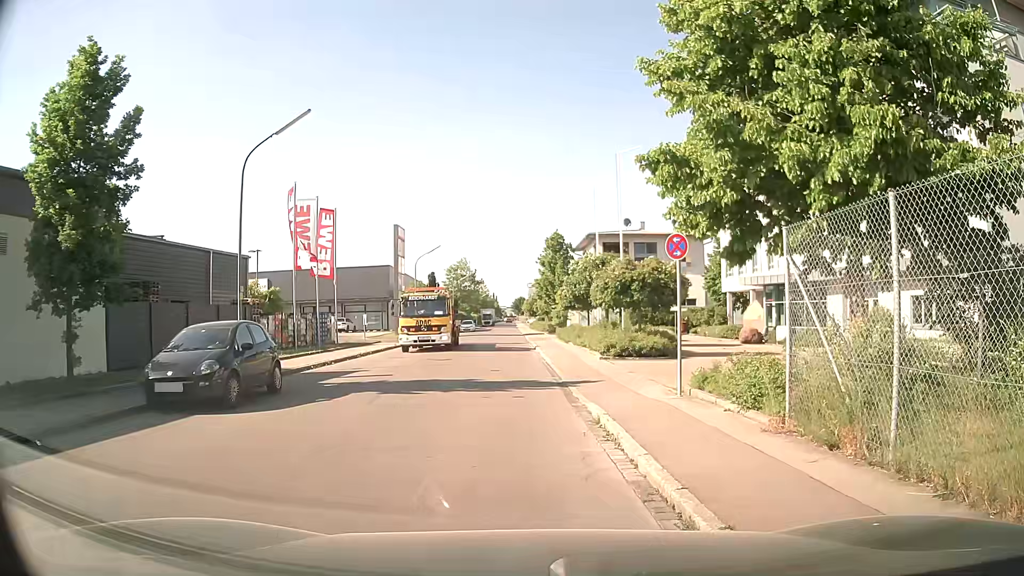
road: residential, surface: asphalt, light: Day
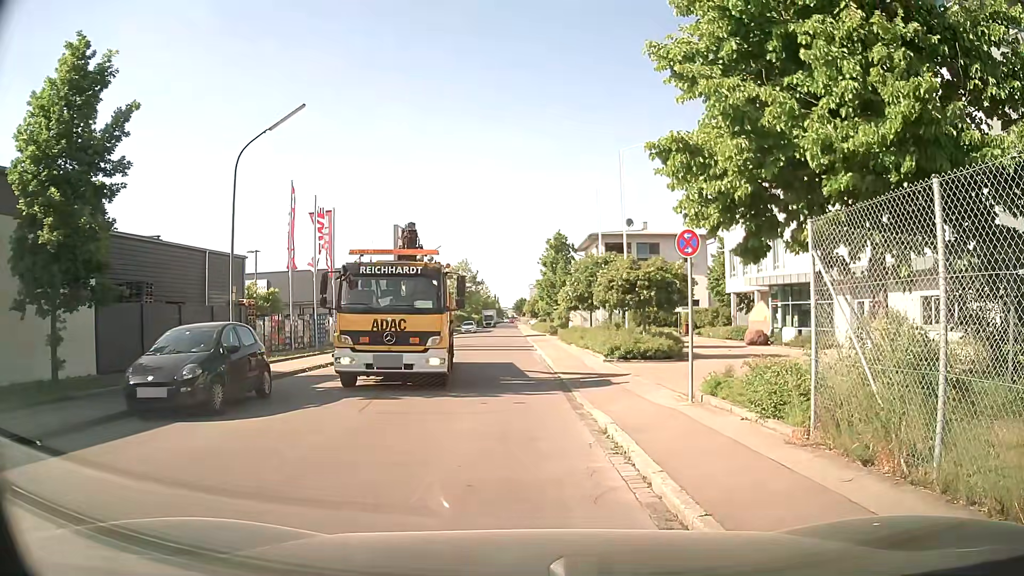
(0.0, +0.7) m; 0°
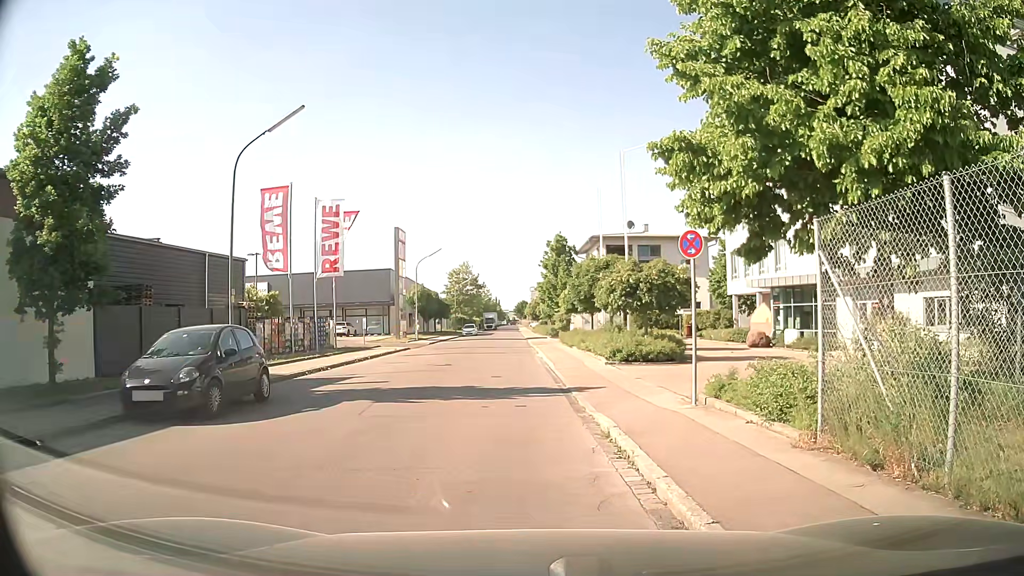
(0.0, +0.2) m; 0°
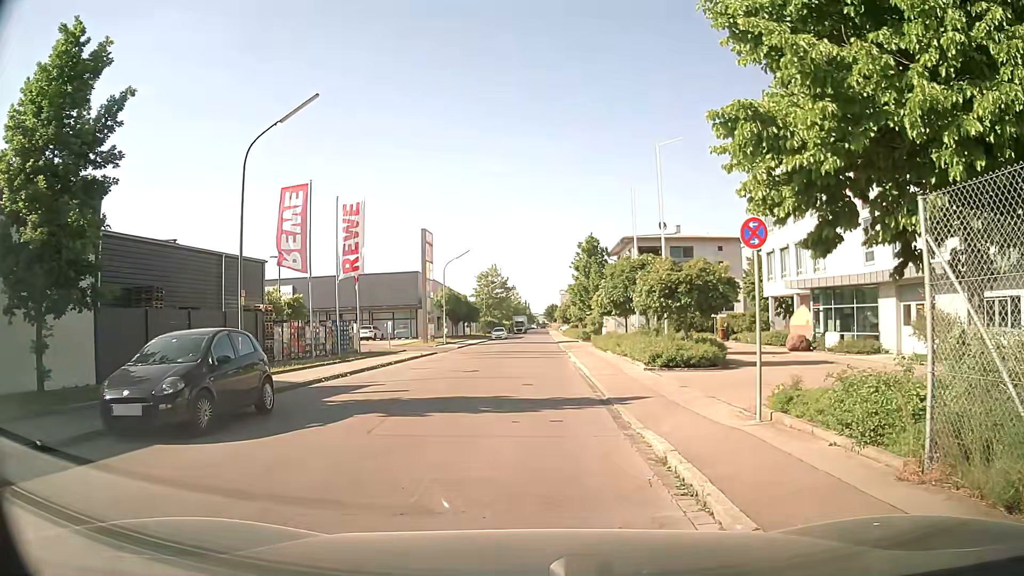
(0.0, +1.6) m; -1°
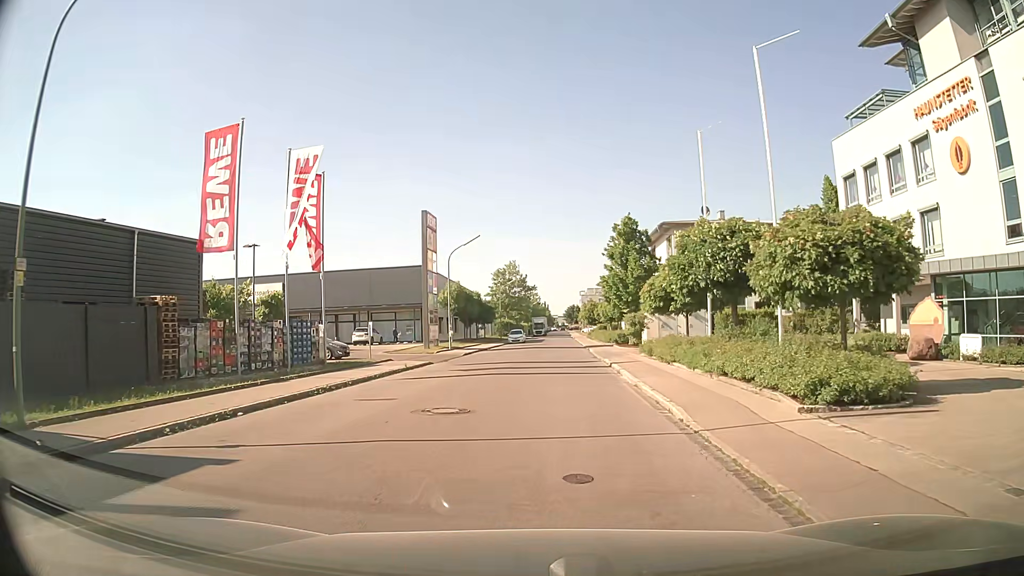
(-0.7, +10.6) m; -3°
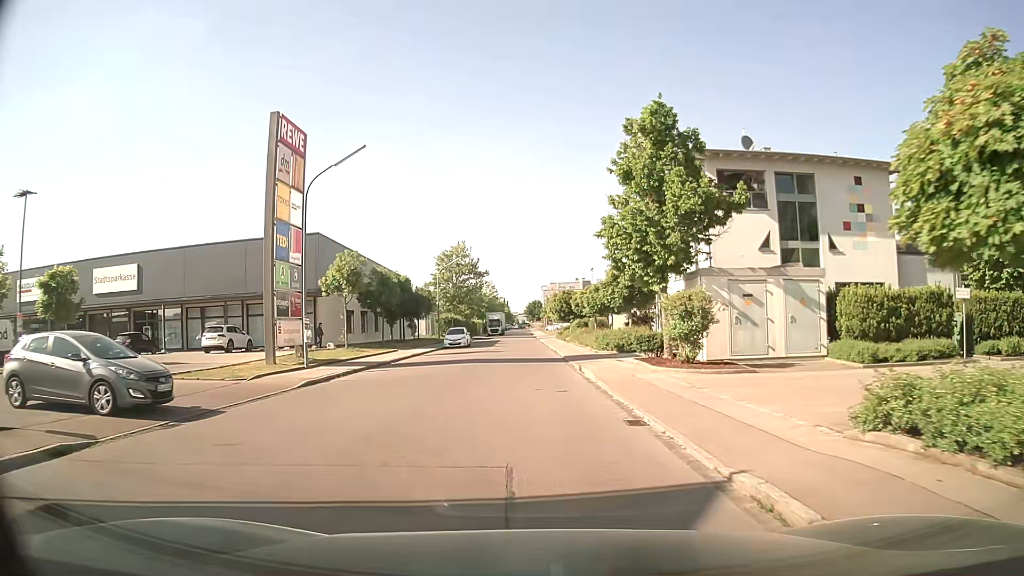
(+0.8, +23.0) m; +4°
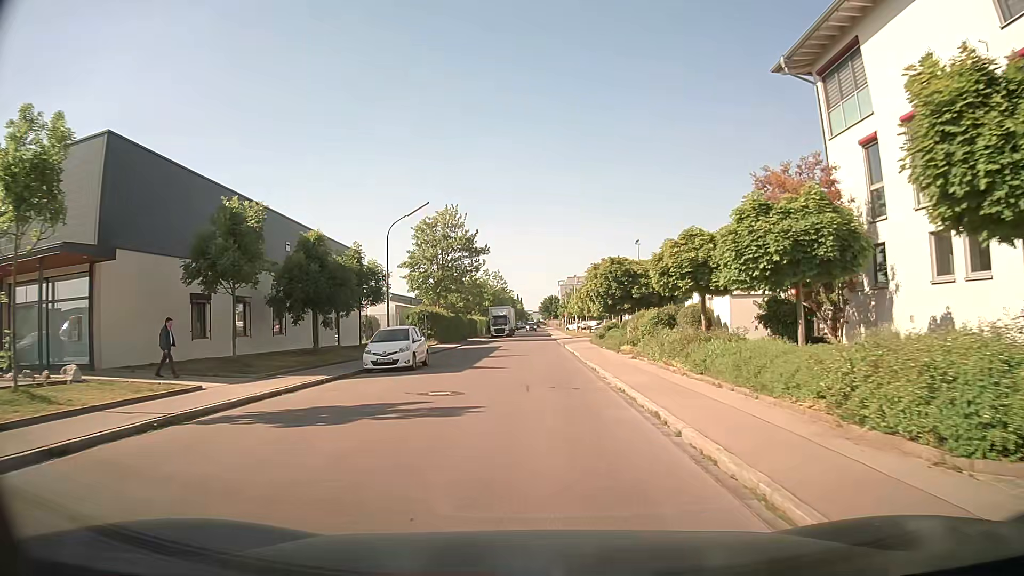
(-0.5, +26.9) m; -2°
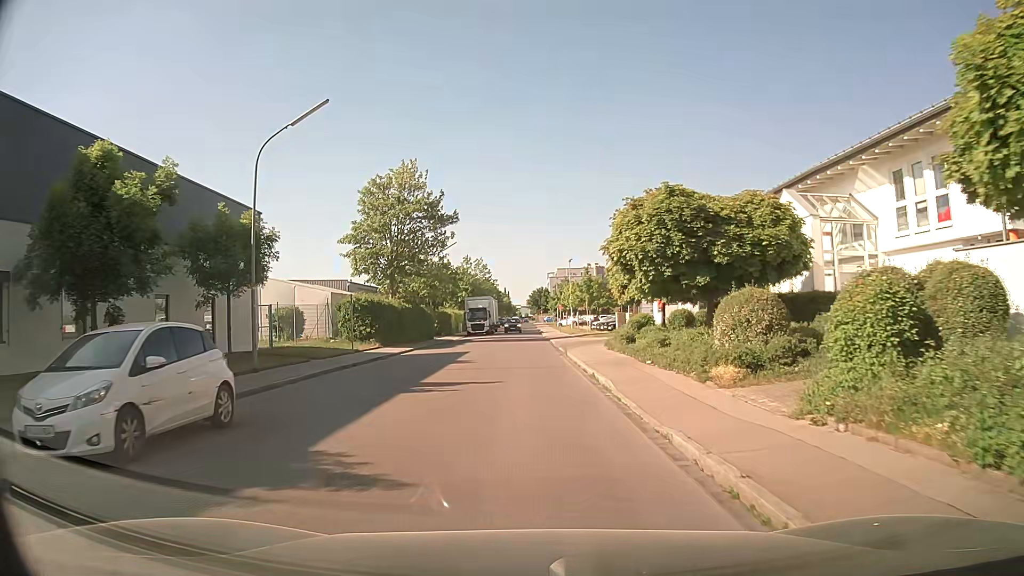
(+0.2, +15.7) m; +1°
(0, +10) (0, +20) (0, +30) (0, +40) (0, +50) (-1, +60) (-1, +70) (-1, +80) (-1, +90) (-1, +100) m
